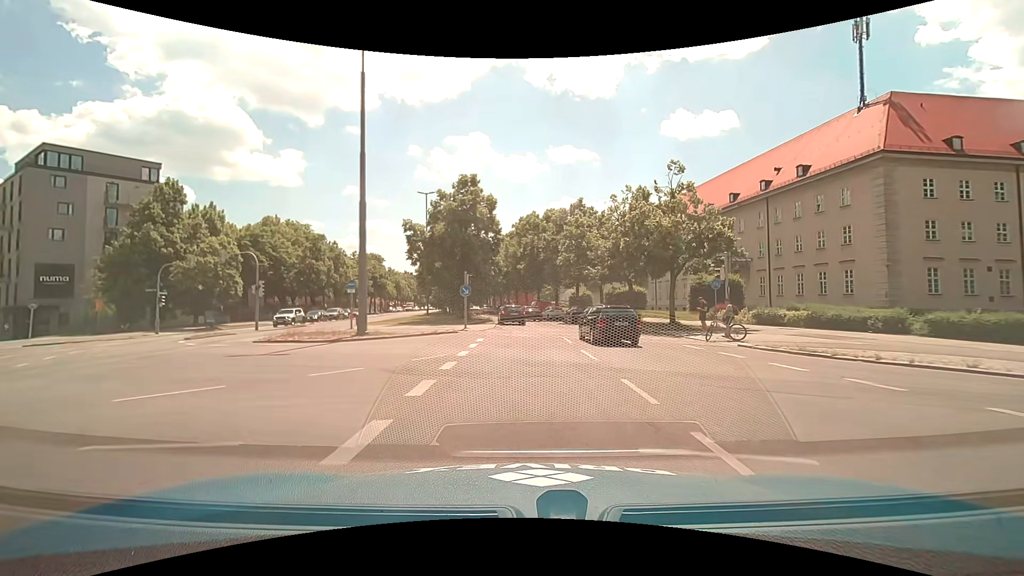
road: secondary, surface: asphalt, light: Day
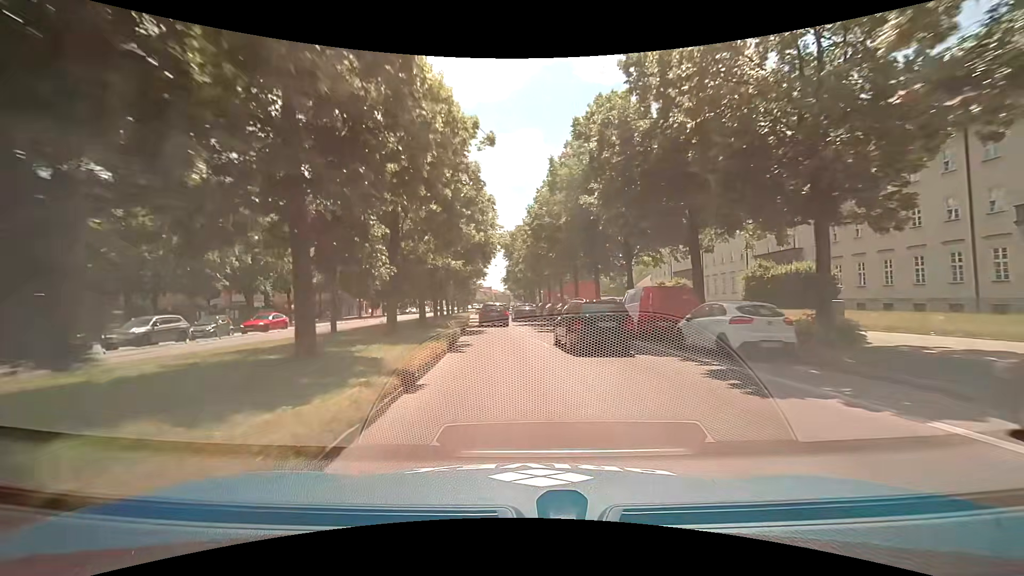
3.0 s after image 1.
(-0.6, +38.2) m; -5°
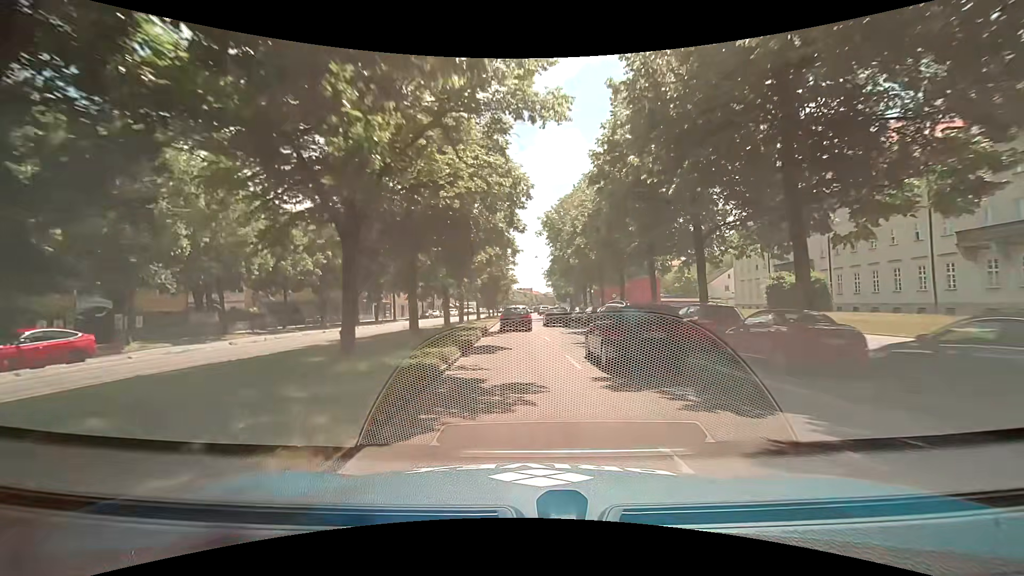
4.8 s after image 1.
(-1.4, +22.8) m; -6°
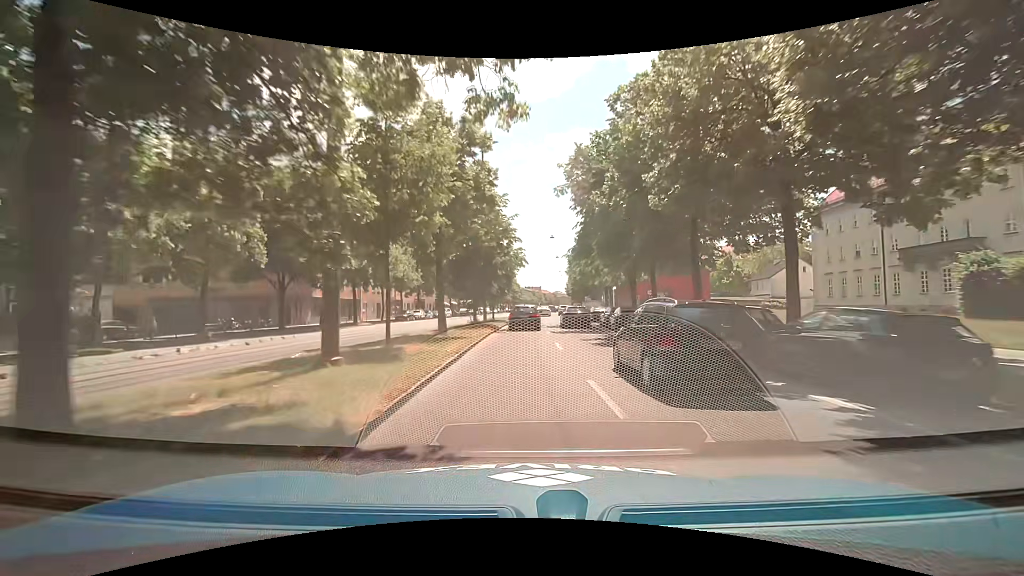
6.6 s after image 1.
(-0.1, +23.0) m; 0°
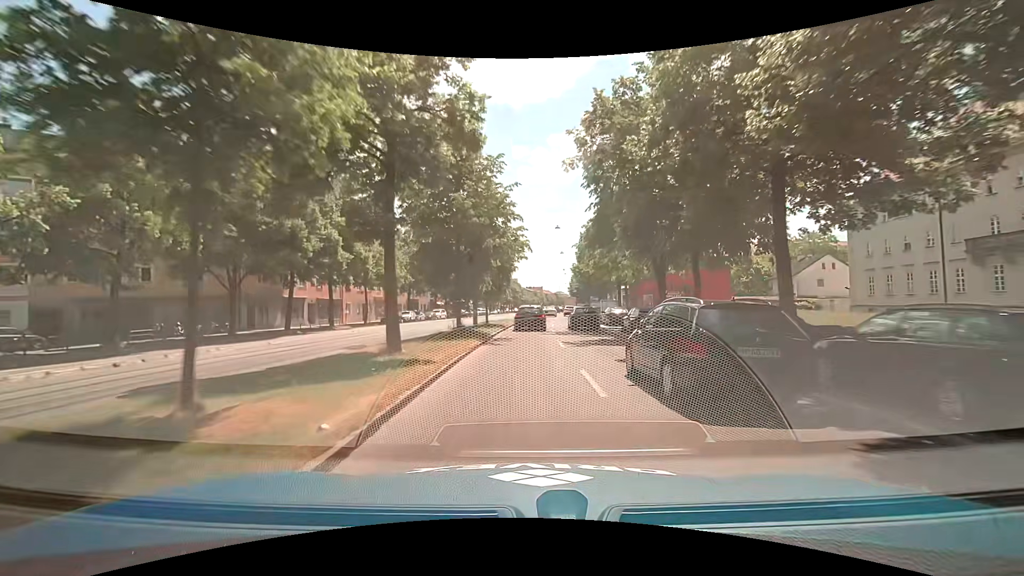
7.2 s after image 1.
(-0.1, +7.7) m; -1°
(0, +10) (0, +20) (+1, +30) (+1, +40) (+2, +50) (+3, +60) (+4, +70) (+5, +80) (+6, +90) (+7, +100) m
